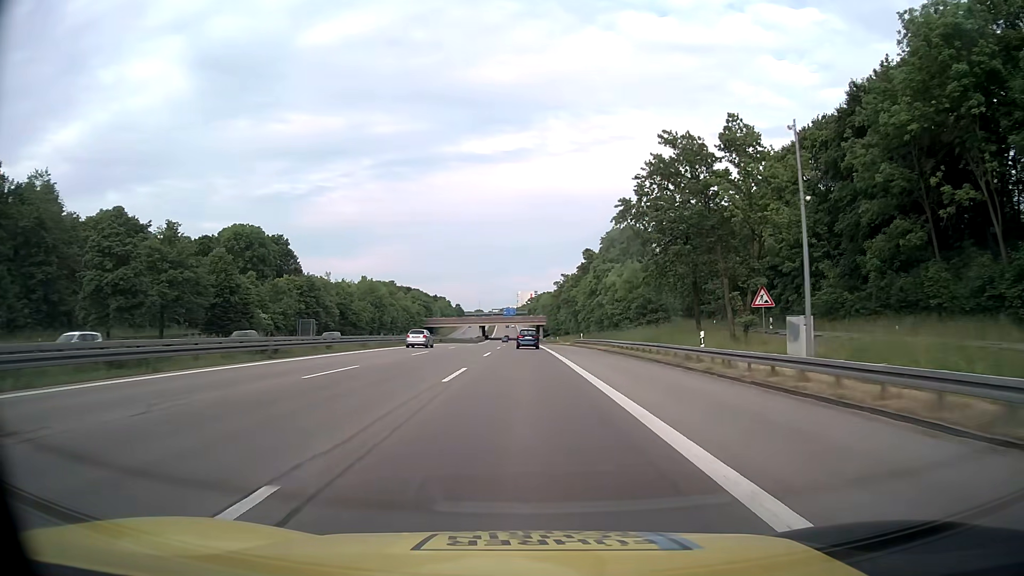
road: motorway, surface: asphalt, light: Day
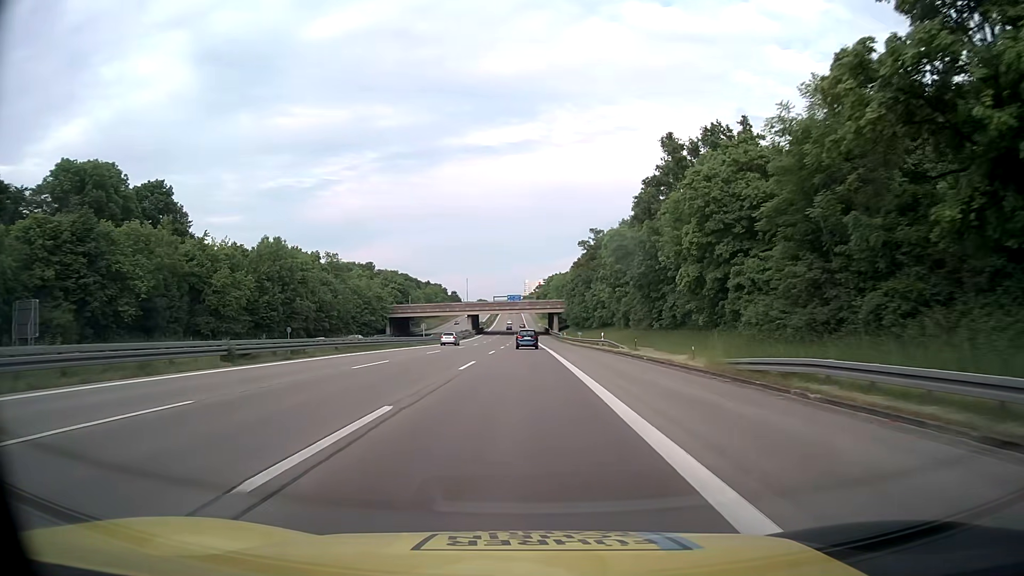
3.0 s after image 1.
(0.0, +66.3) m; -1°
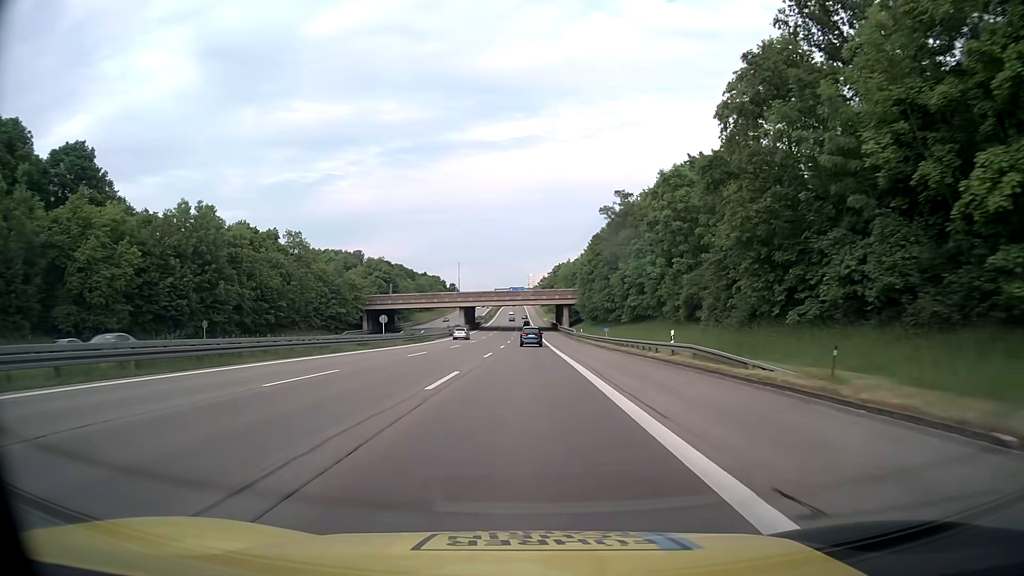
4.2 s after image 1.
(-0.1, +26.7) m; -1°
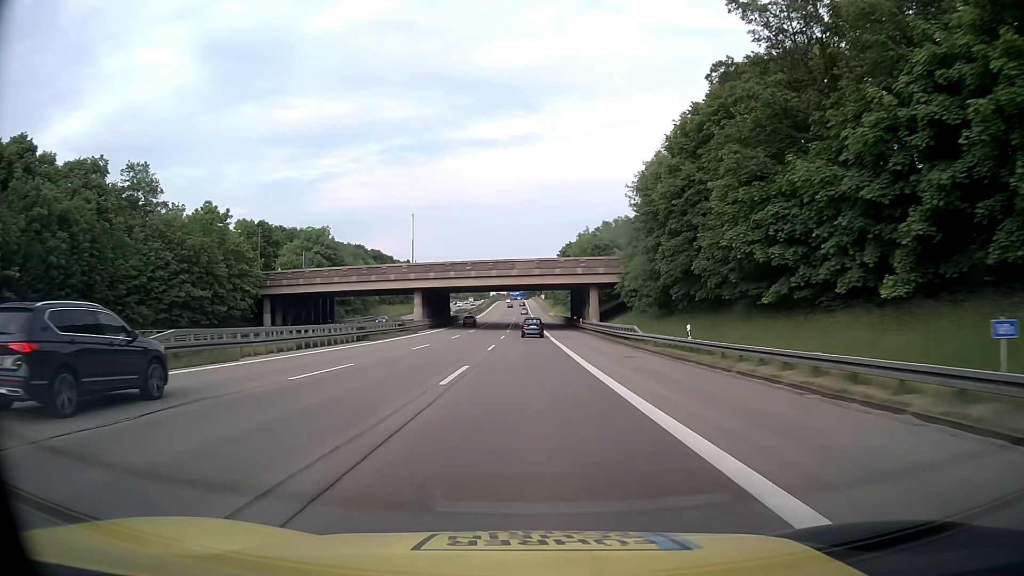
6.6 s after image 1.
(+0.1, +53.3) m; 0°
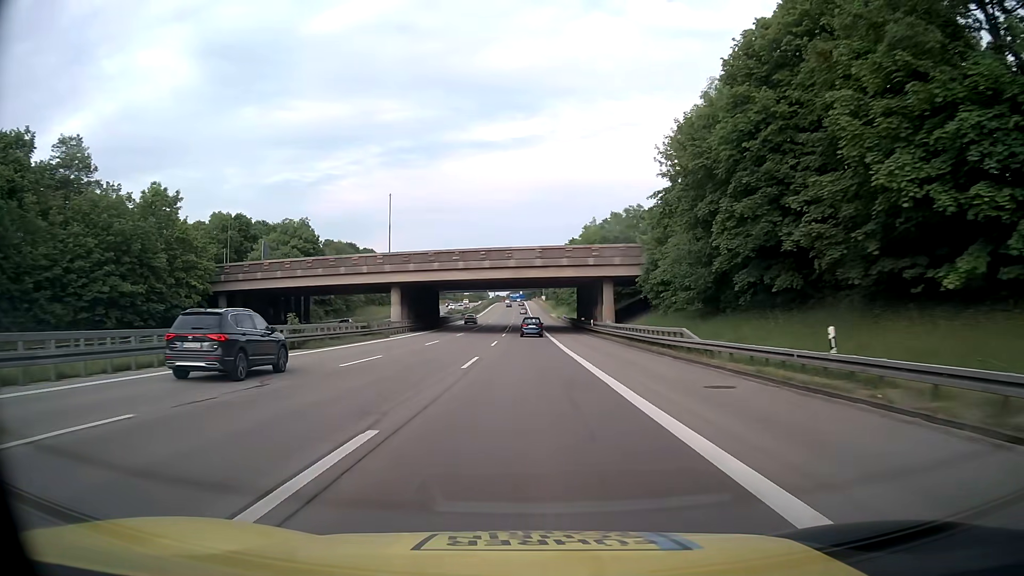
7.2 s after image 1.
(0.0, +13.3) m; 0°
(0, +10) (0, +20) (0, +30) (0, +40) (0, +50) (0, +60) (0, +70) (-1, +80) (-1, +90) (-2, +100) m
